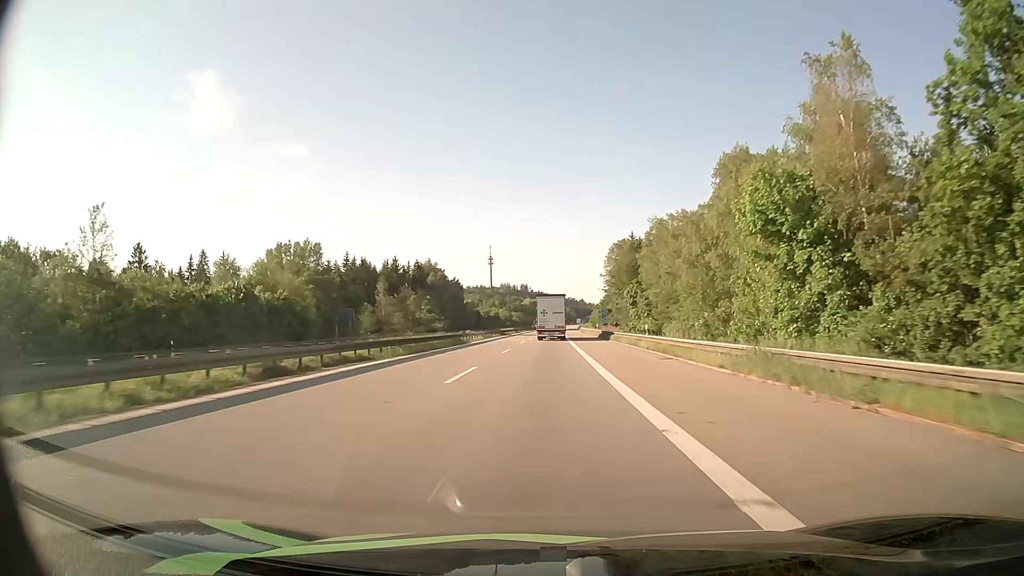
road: motorway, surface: asphalt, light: Day
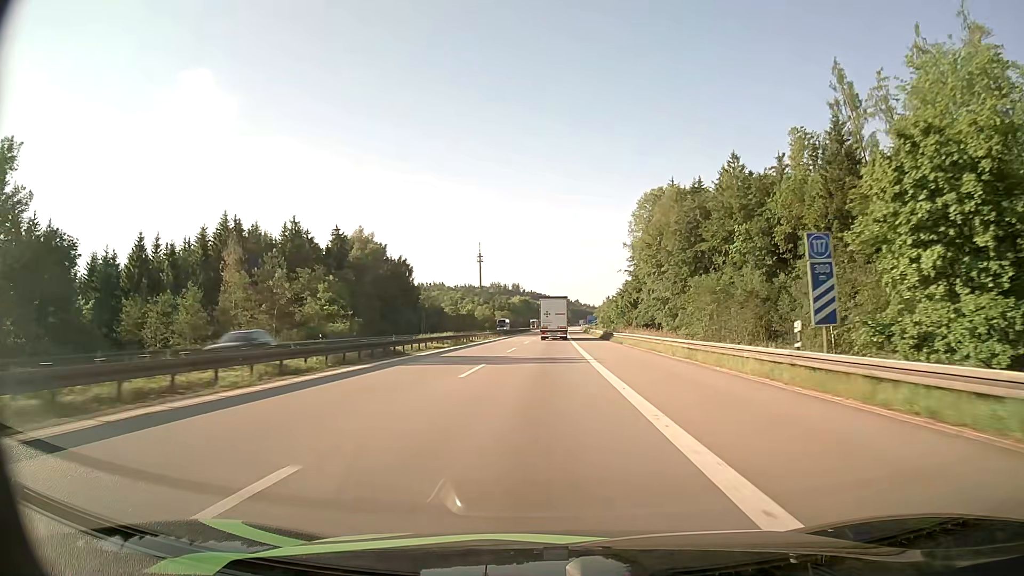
(+0.4, +70.0) m; +1°
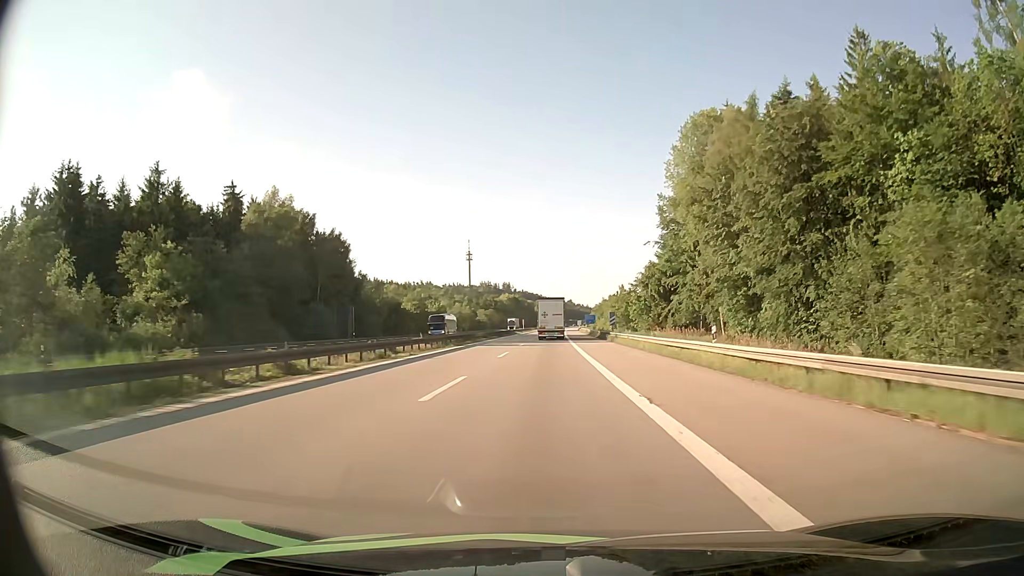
(+0.1, +42.0) m; +1°
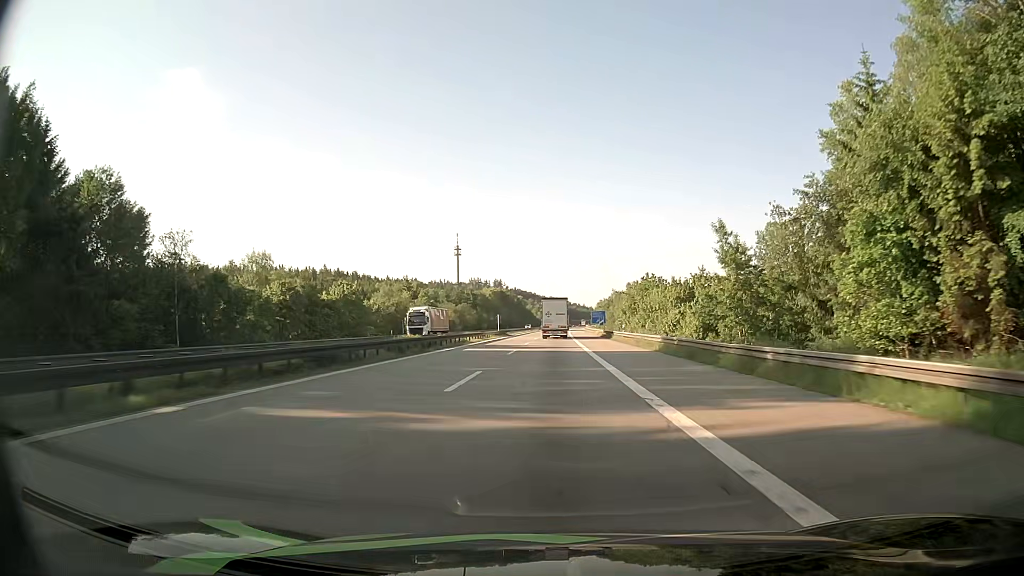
(+0.1, +70.7) m; 0°
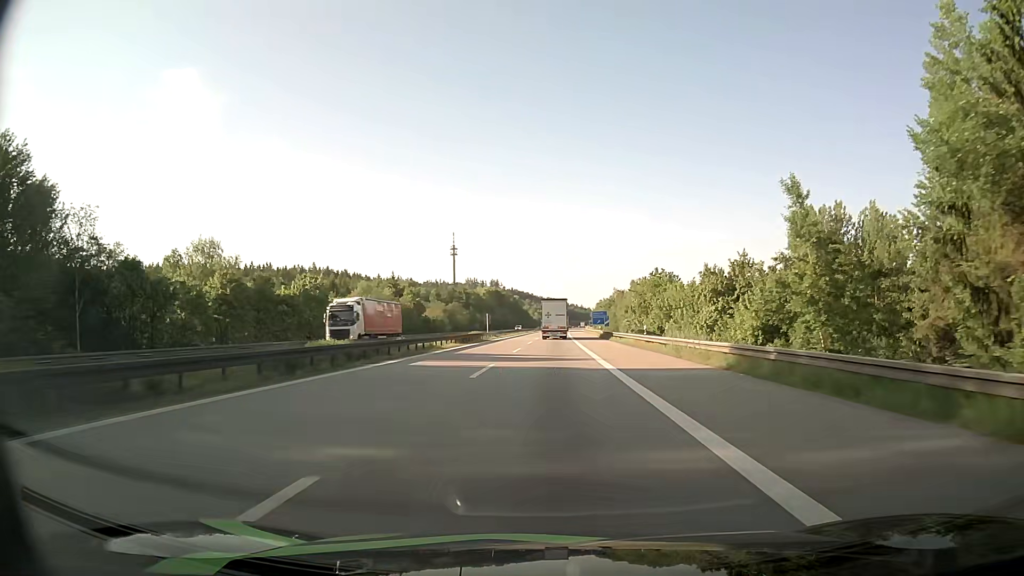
(+0.1, +14.1) m; 0°
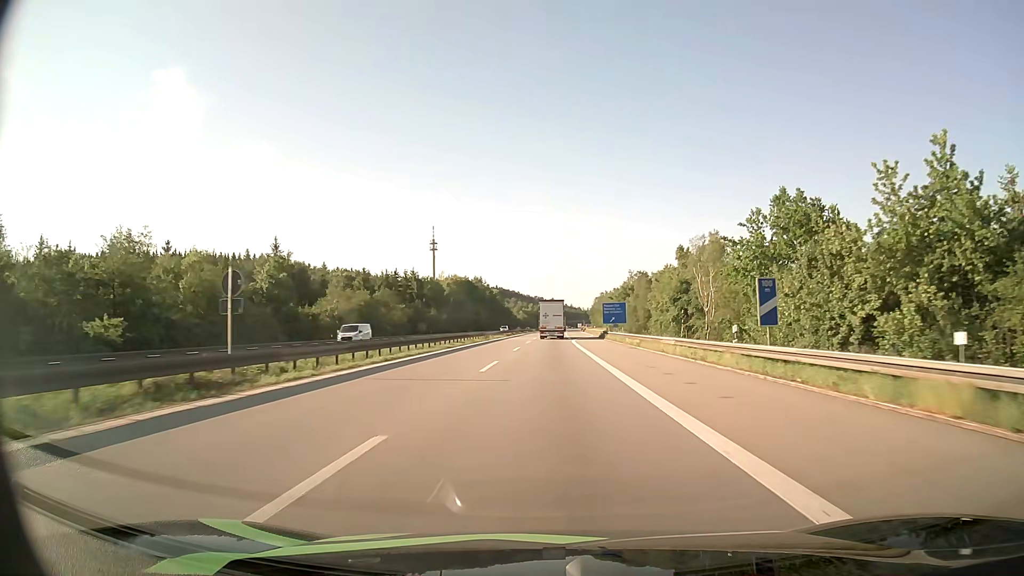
(+0.6, +69.8) m; +1°
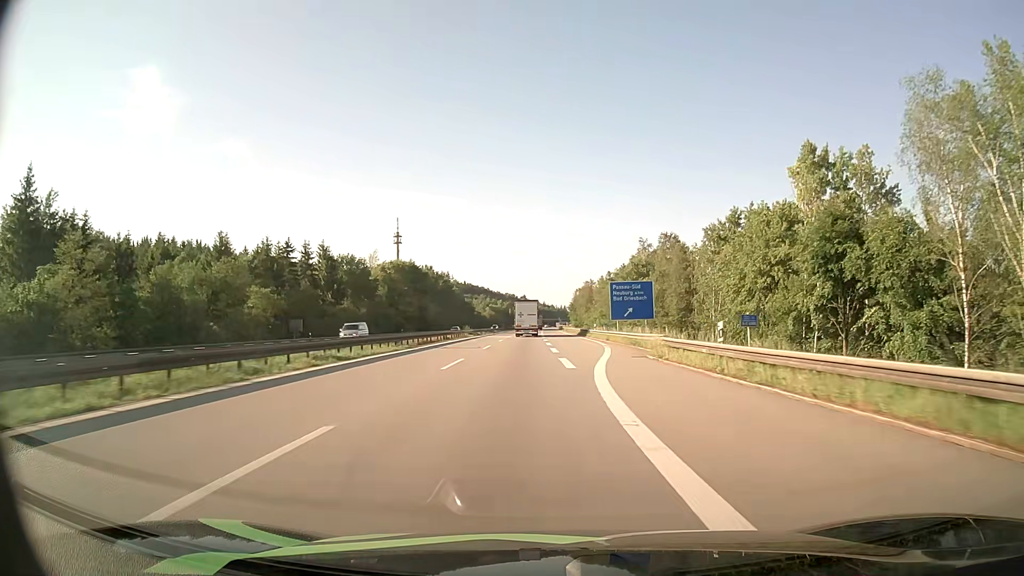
(+0.7, +53.3) m; +2°
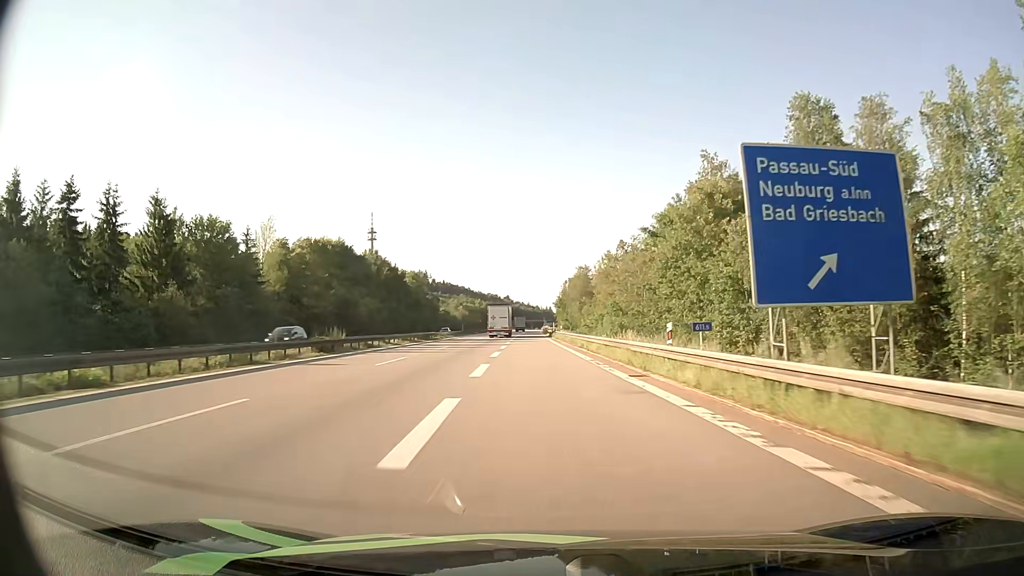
(+1.2, +50.7) m; +1°
